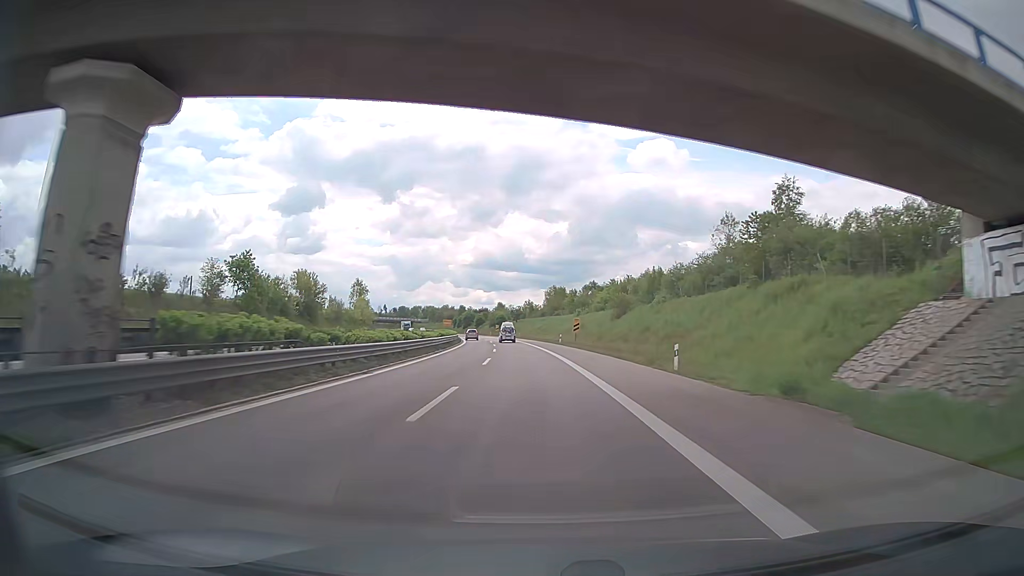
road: trunk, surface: asphalt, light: Day
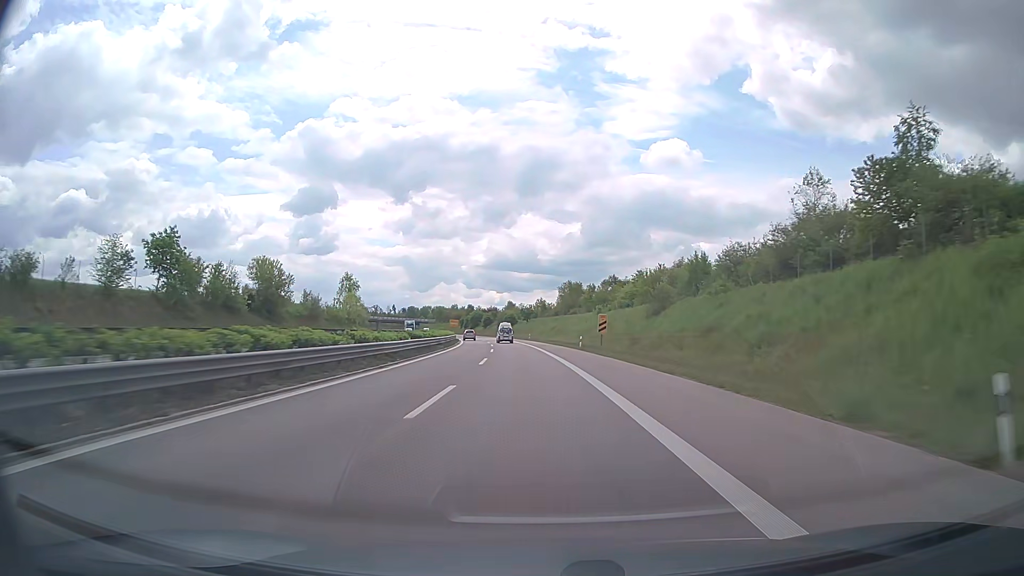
(-0.2, +17.7) m; -2°
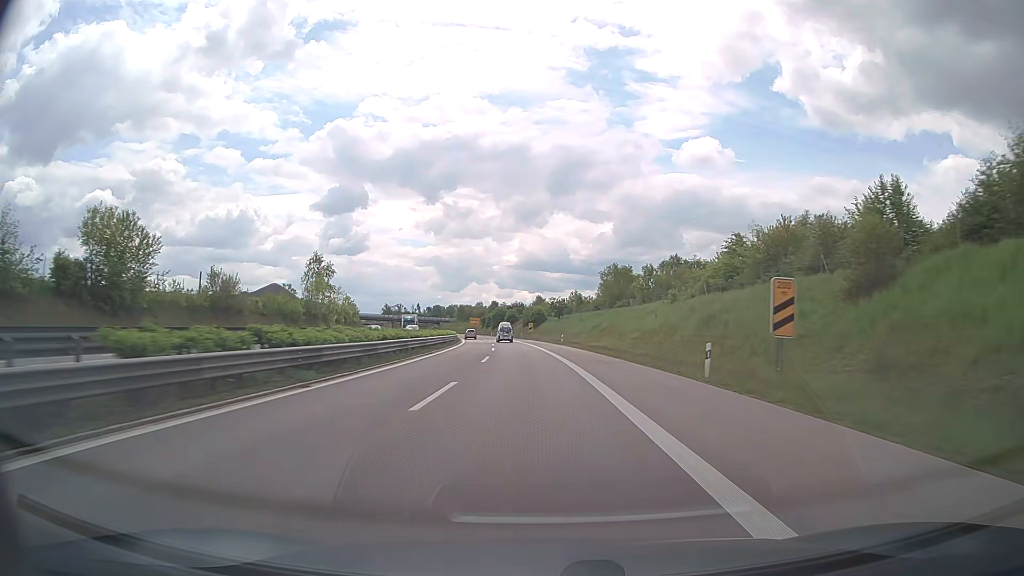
(-0.5, +35.1) m; -2°
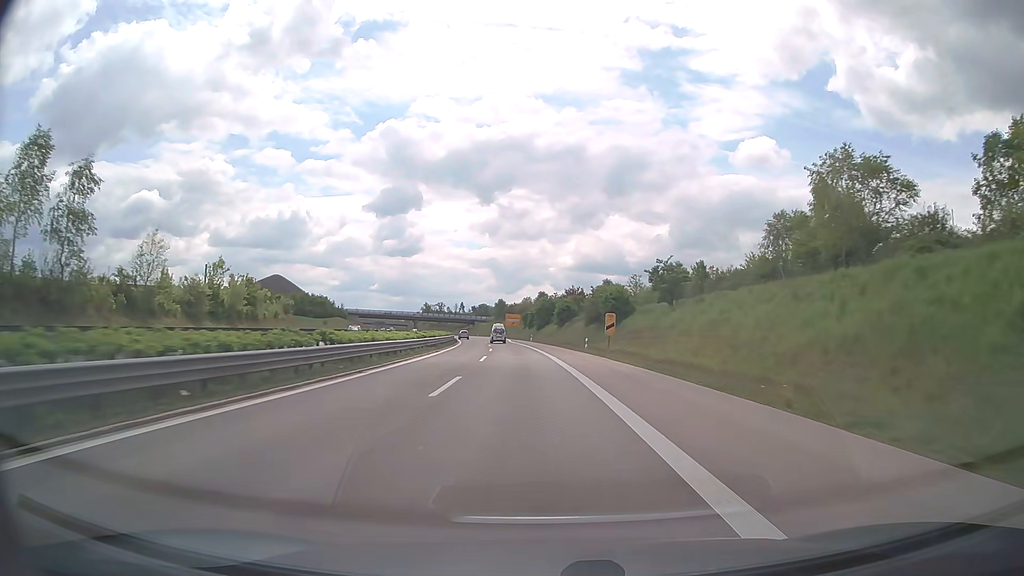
(-2.9, +69.3) m; -5°
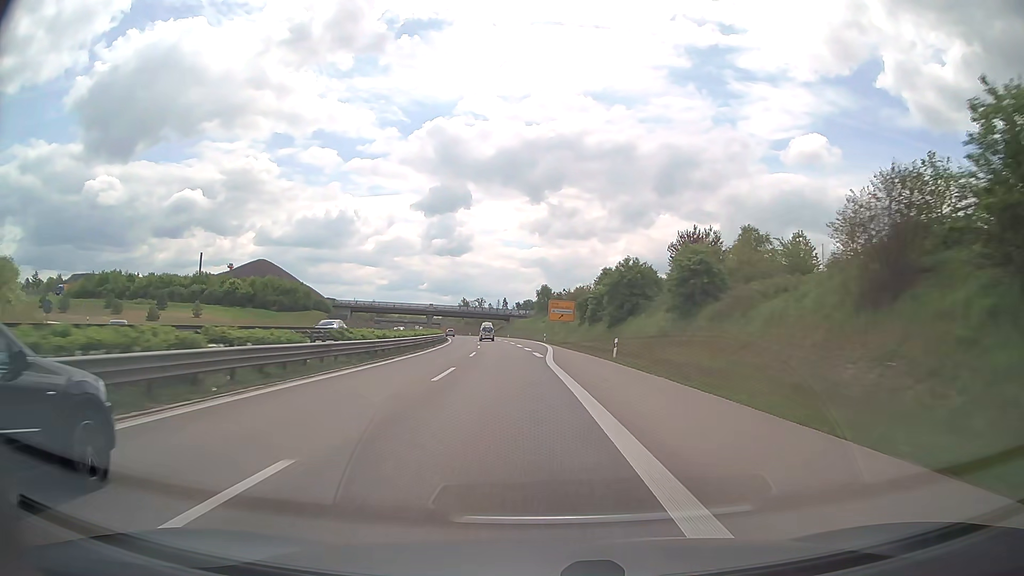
(-2.8, +67.2) m; -4°
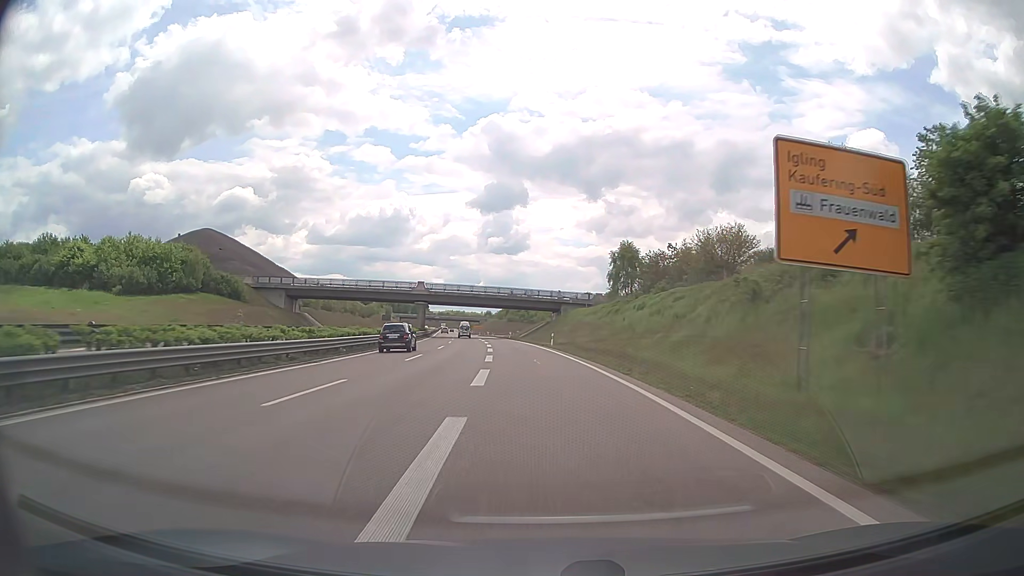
(-3.0, +78.5) m; -5°
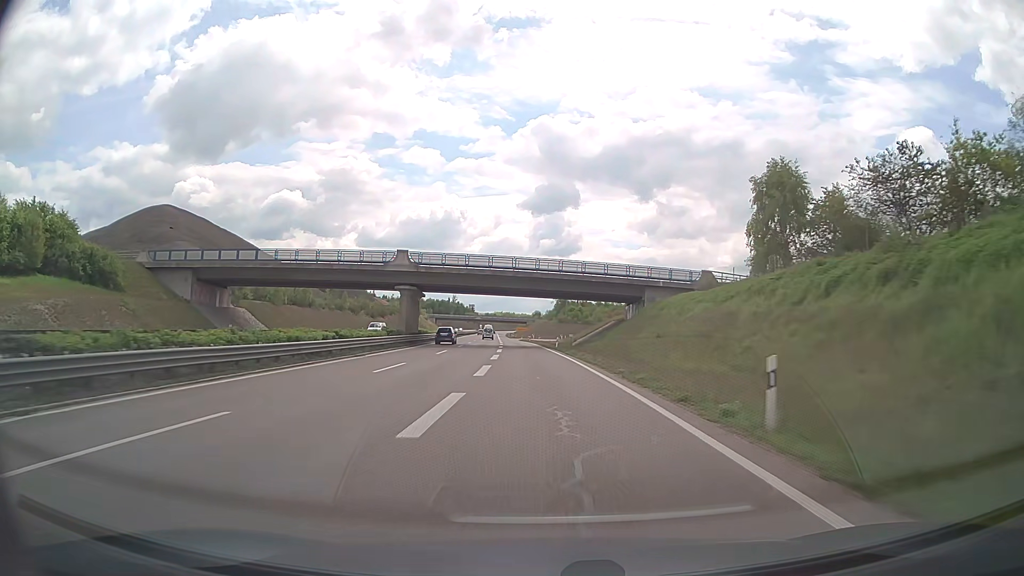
(-1.7, +43.0) m; -4°
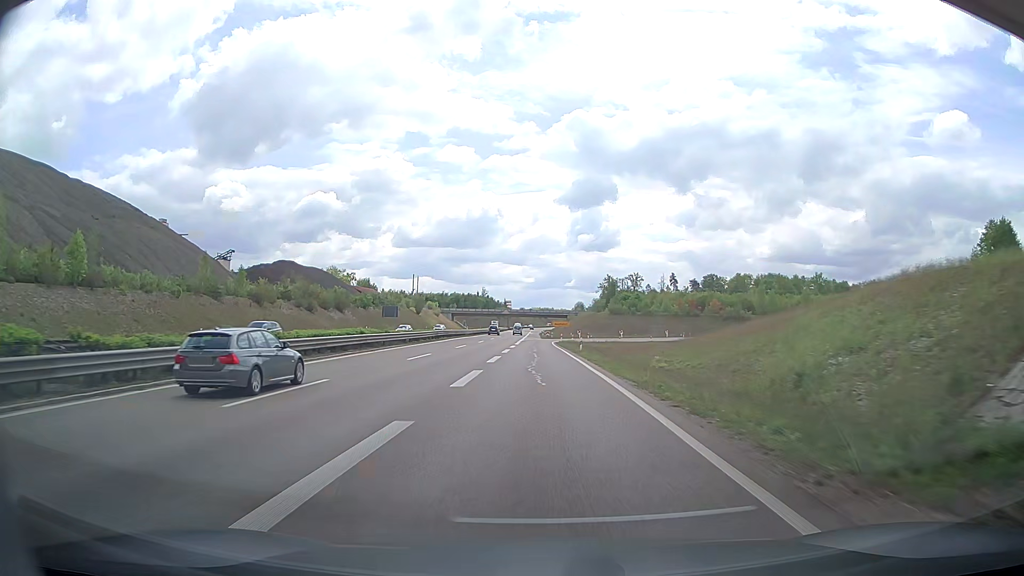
(-2.0, +64.4) m; -5°
(0, +10) (0, +20) (0, +30) (0, +40) (0, +50) (0, +60) (0, +70) (+1, +80) (+2, +90) (+5, +100) m
